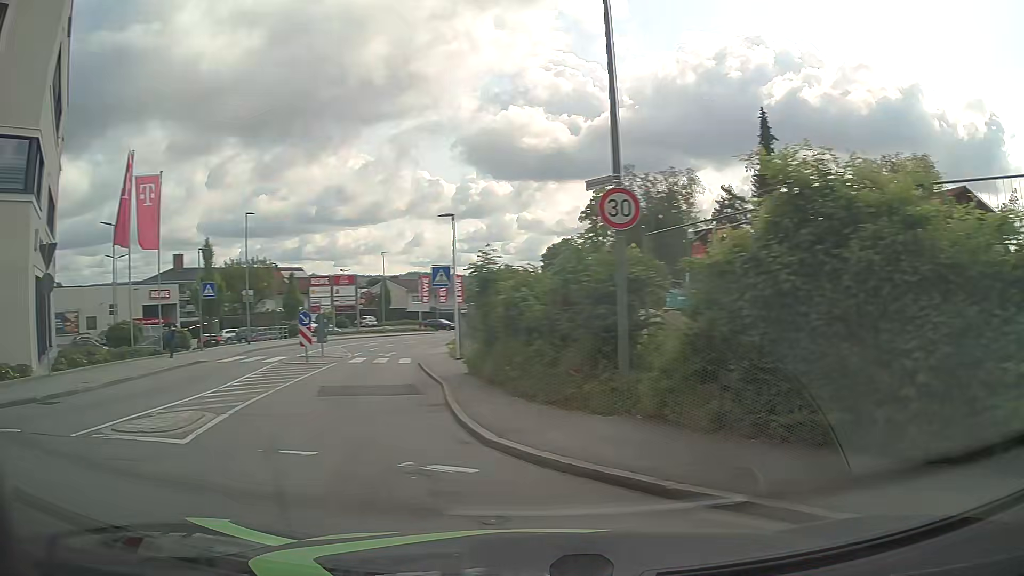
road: tertiary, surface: asphalt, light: Day
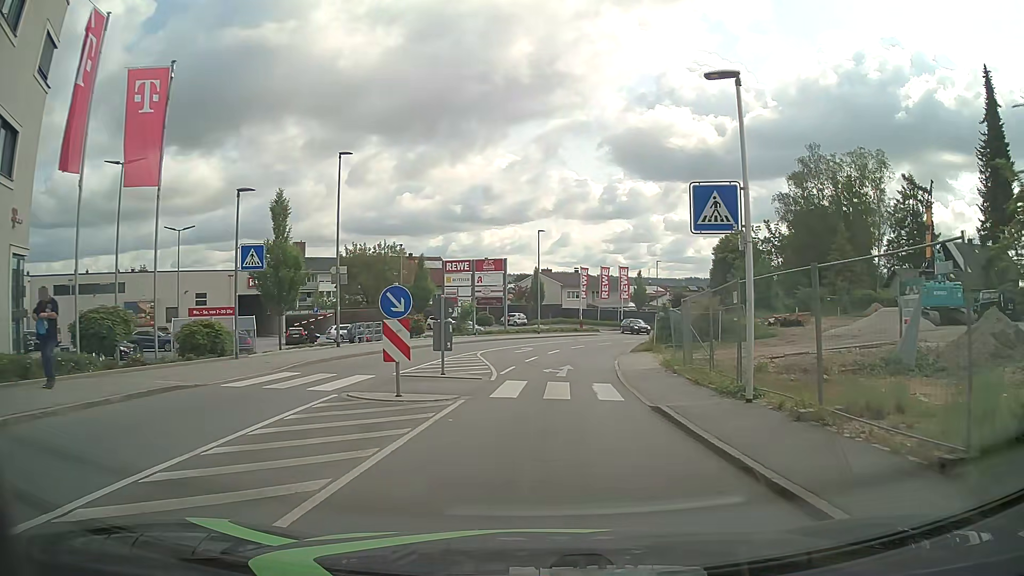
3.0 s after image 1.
(-3.6, +14.3) m; -12°
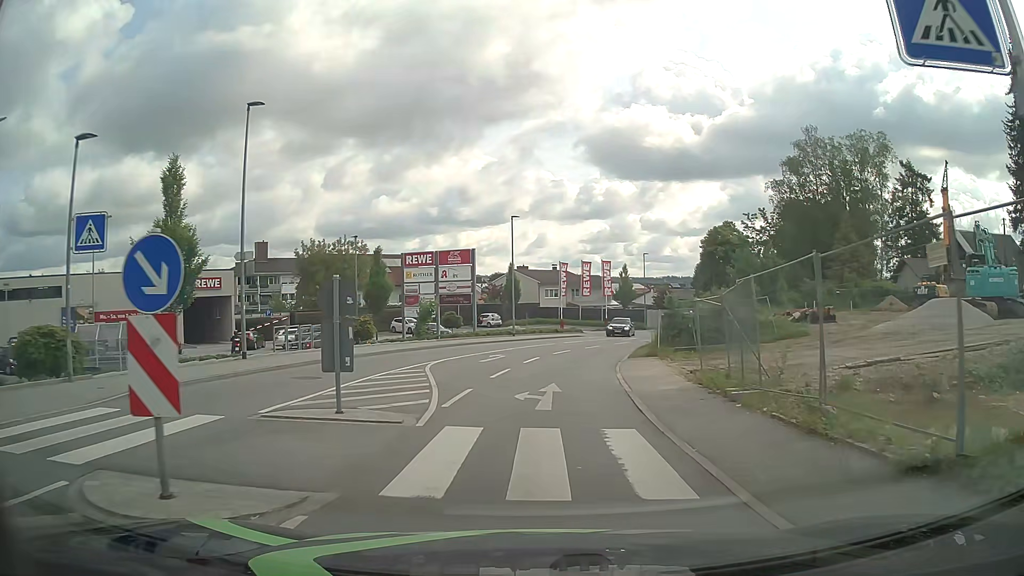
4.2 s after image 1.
(+0.2, +7.5) m; +2°
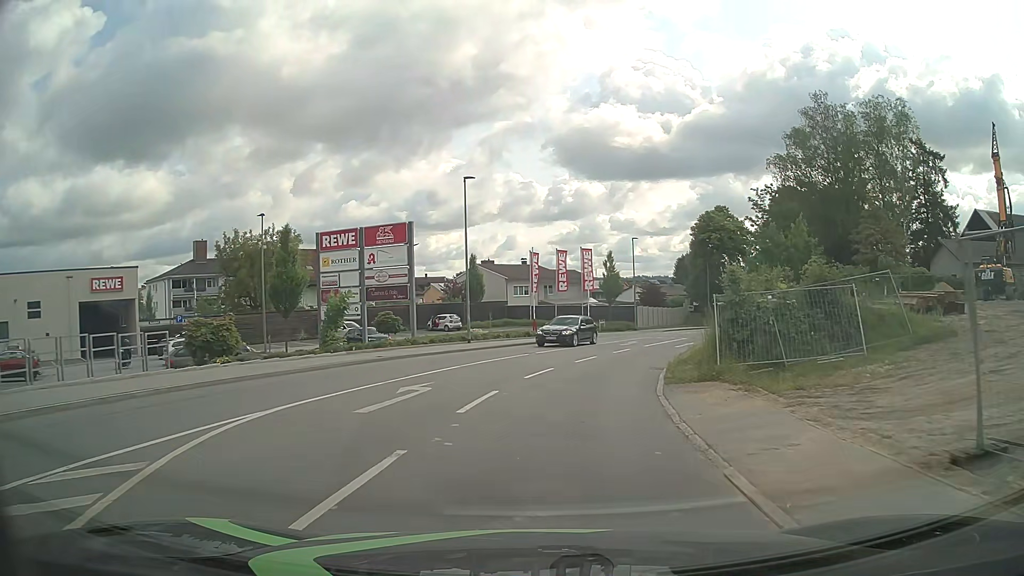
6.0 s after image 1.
(+0.2, +13.0) m; +2°
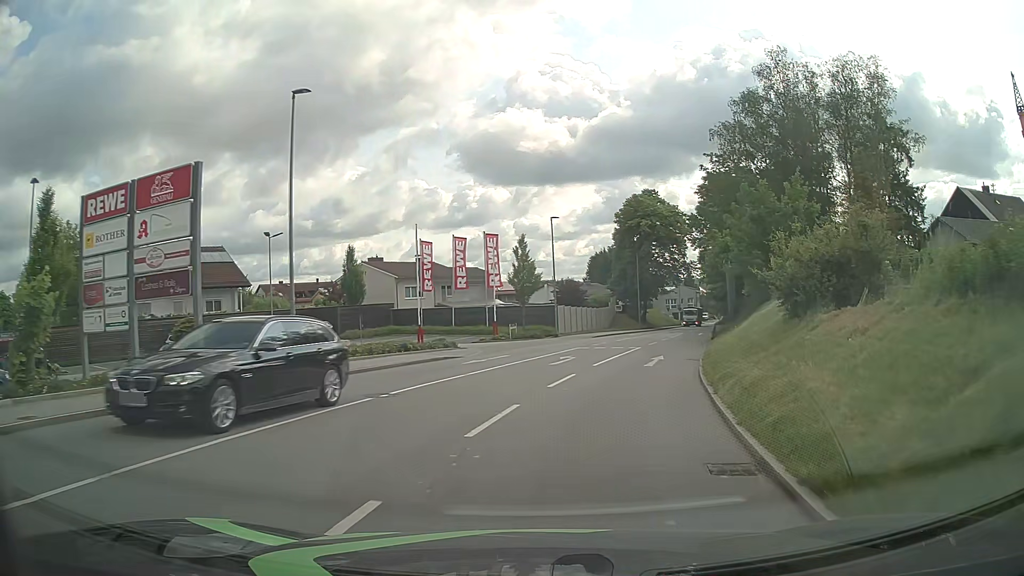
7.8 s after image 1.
(+0.8, +13.8) m; +8°
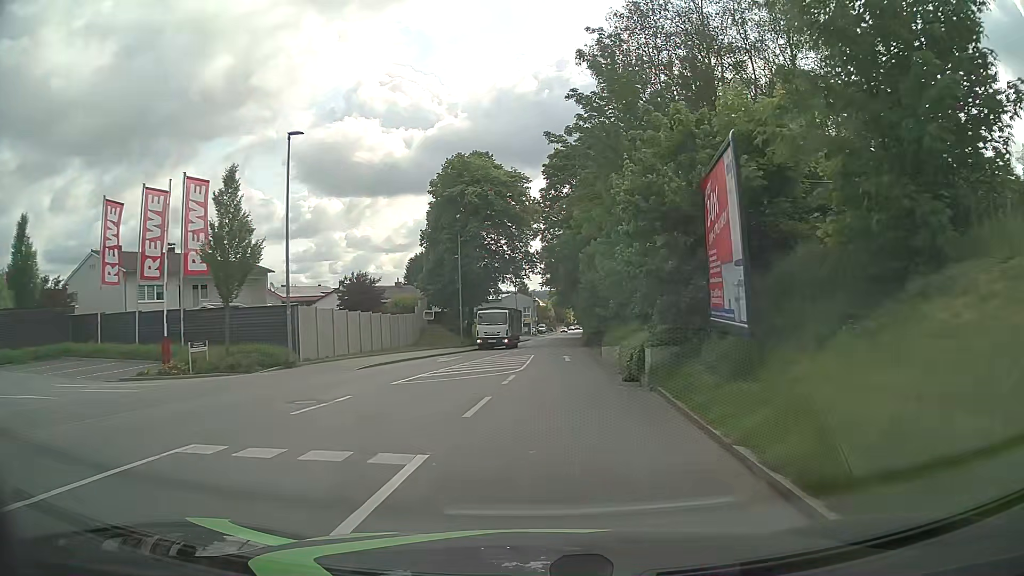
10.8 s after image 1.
(+3.5, +22.8) m; +14°
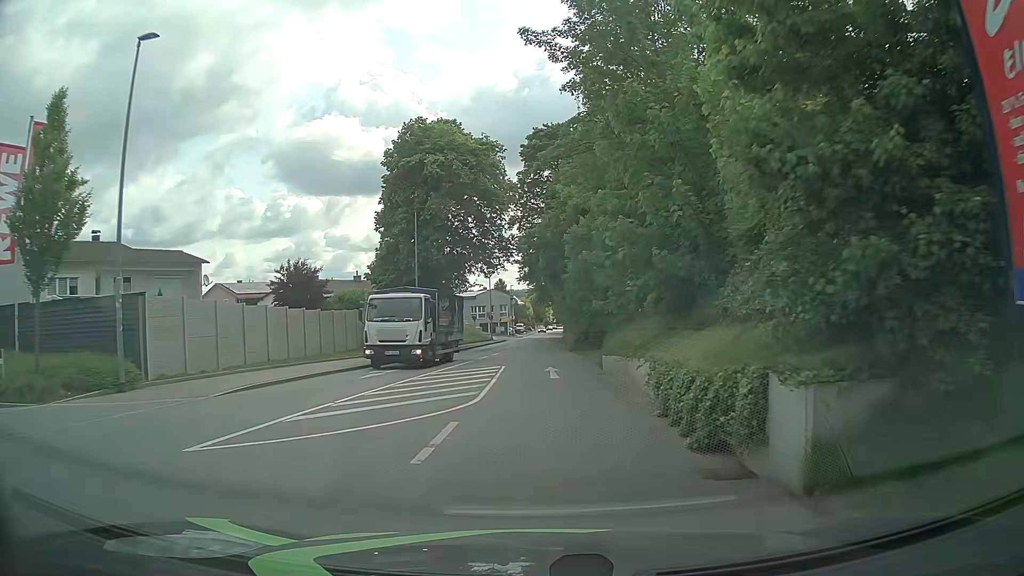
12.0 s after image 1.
(+0.2, +9.2) m; +2°
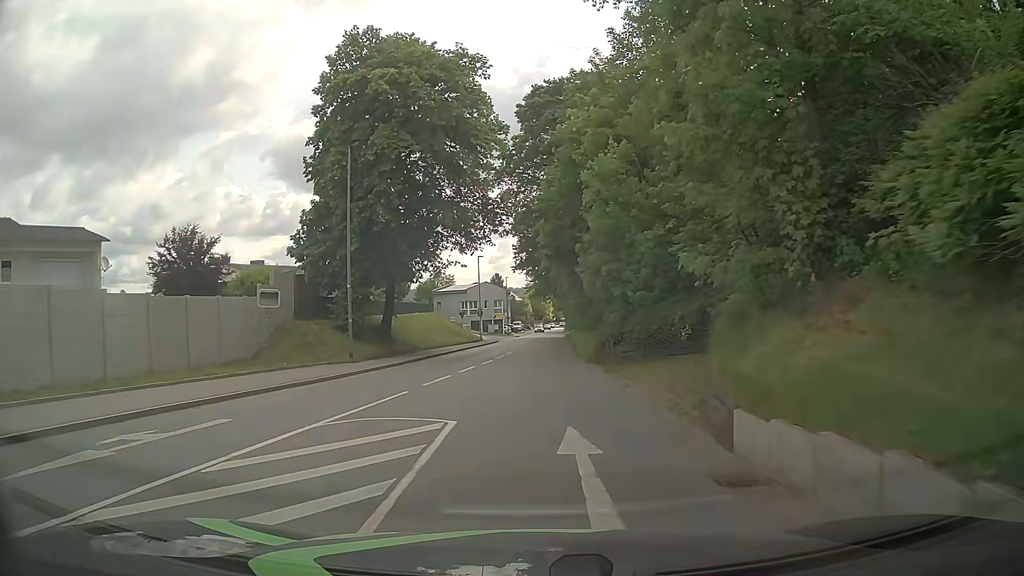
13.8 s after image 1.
(+0.1, +14.0) m; -1°
(0, +10) (0, +20) (+1, +30) (+1, +40) (+2, +50) (+2, +60) (+3, +70) (+3, +80) (+4, +90) (+4, +100) m
